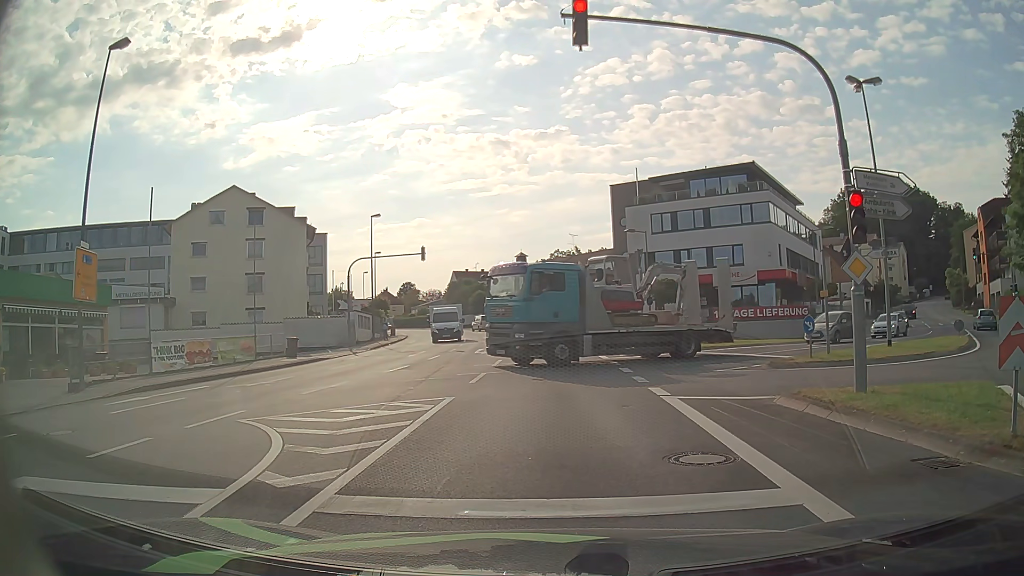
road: tertiary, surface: asphalt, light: Day
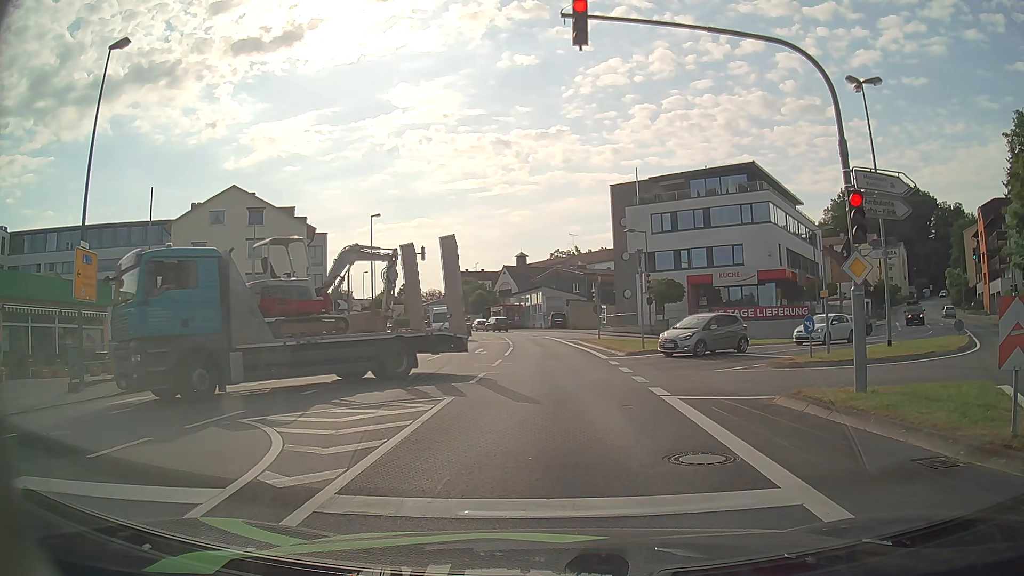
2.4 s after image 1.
(0.0, 0.0) m; 0°
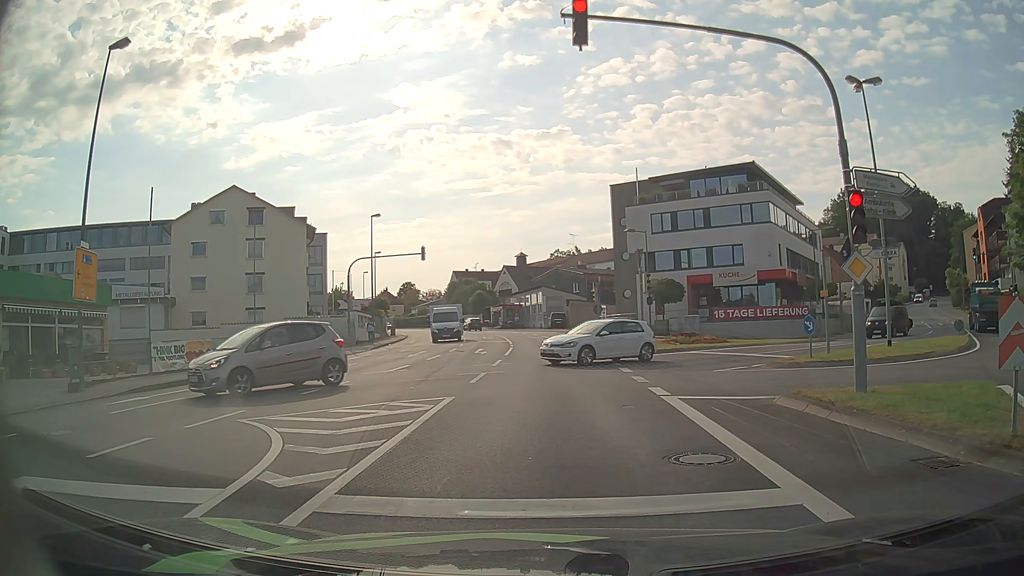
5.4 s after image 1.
(0.0, 0.0) m; 0°
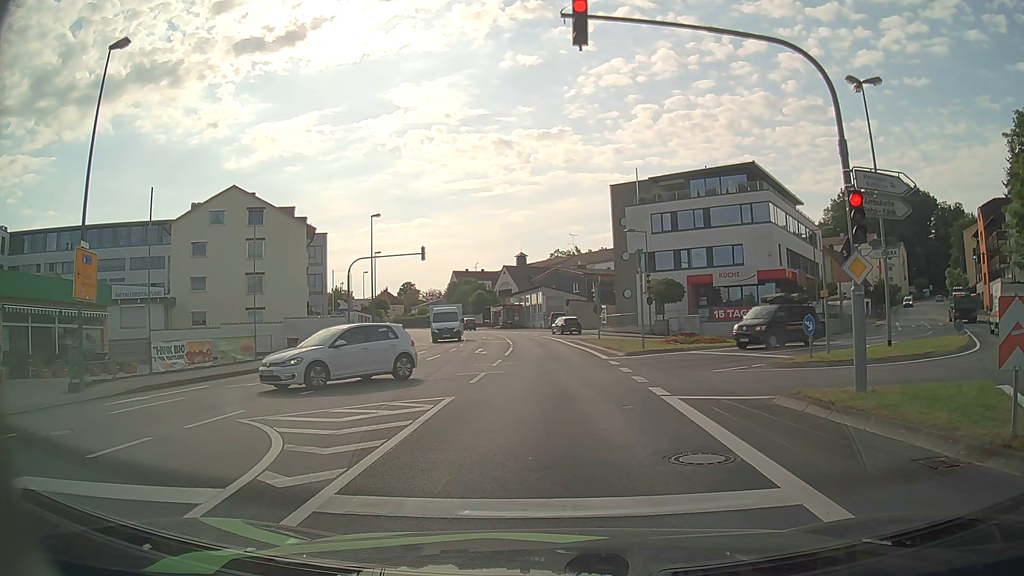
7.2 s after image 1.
(0.0, 0.0) m; 0°
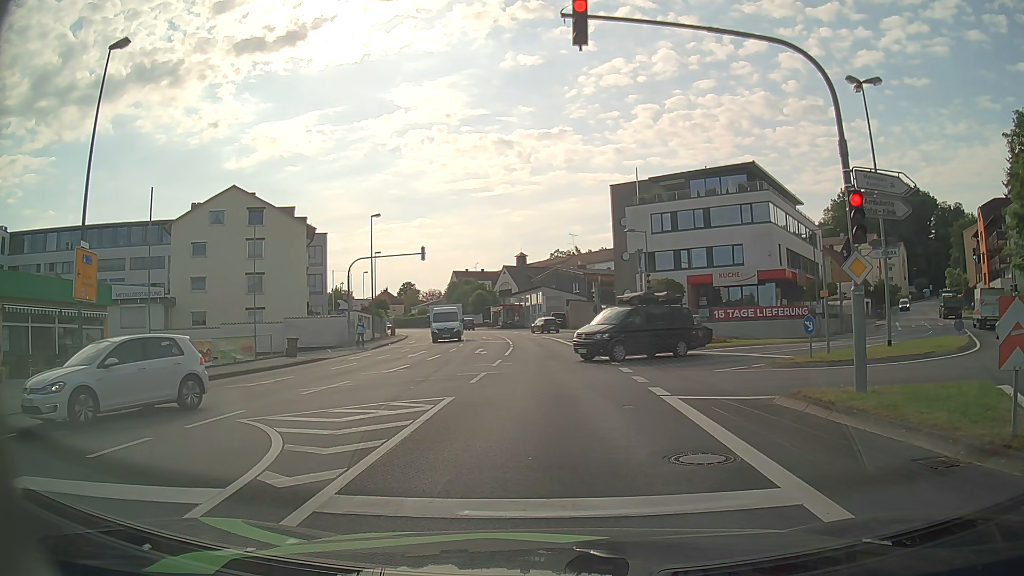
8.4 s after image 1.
(0.0, 0.0) m; 0°
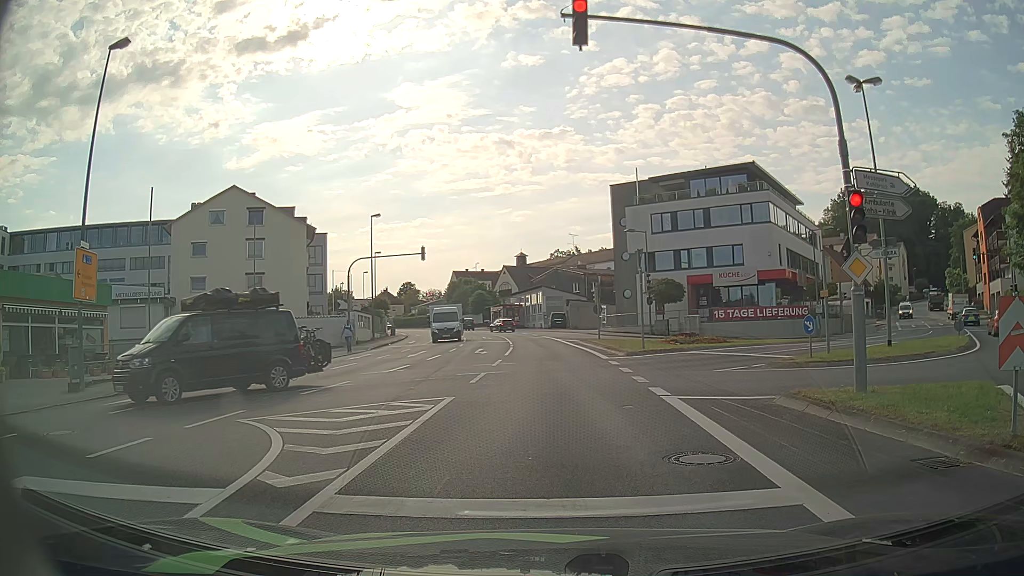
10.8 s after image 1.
(0.0, 0.0) m; 0°
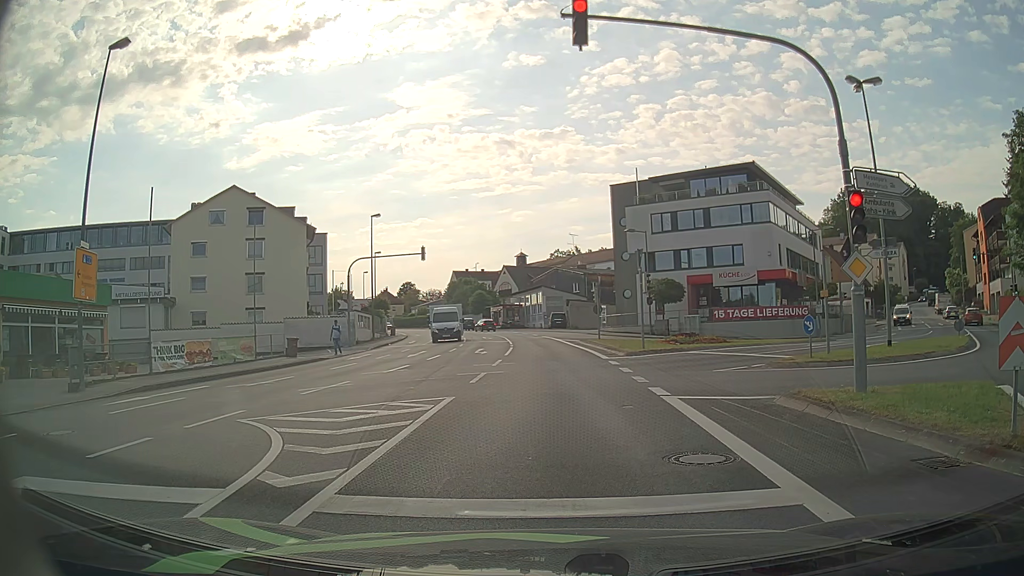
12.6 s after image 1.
(0.0, 0.0) m; 0°
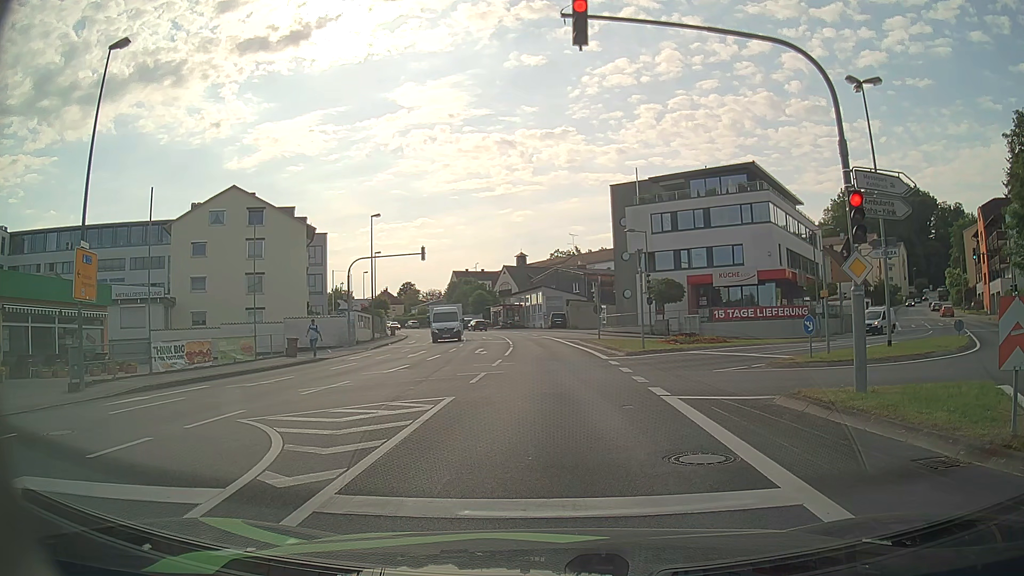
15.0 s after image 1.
(0.0, 0.0) m; 0°
(0, +10) (+1, +20) (+1, +30) (0, +40) (0, +50) (0, +60) (-2, +70) (-3, +80) (-6, +89) (-8, +99) m
